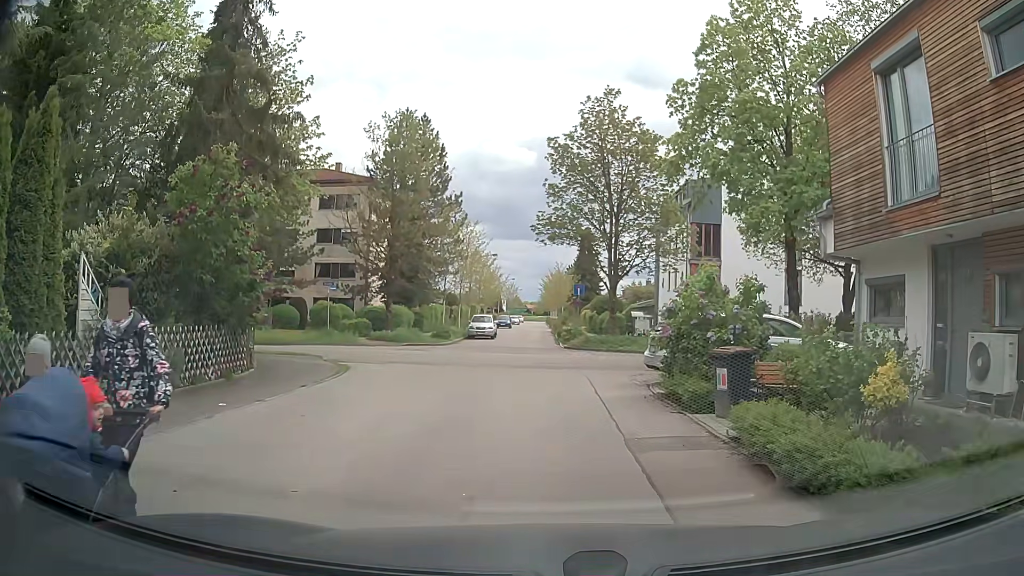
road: residential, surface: asphalt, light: Day
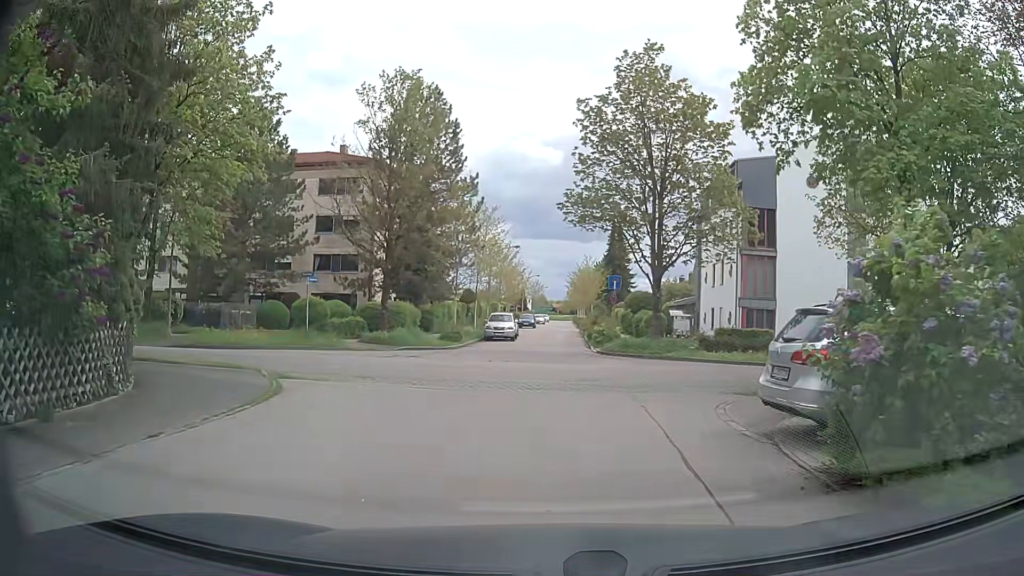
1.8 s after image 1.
(-0.1, +6.5) m; -2°
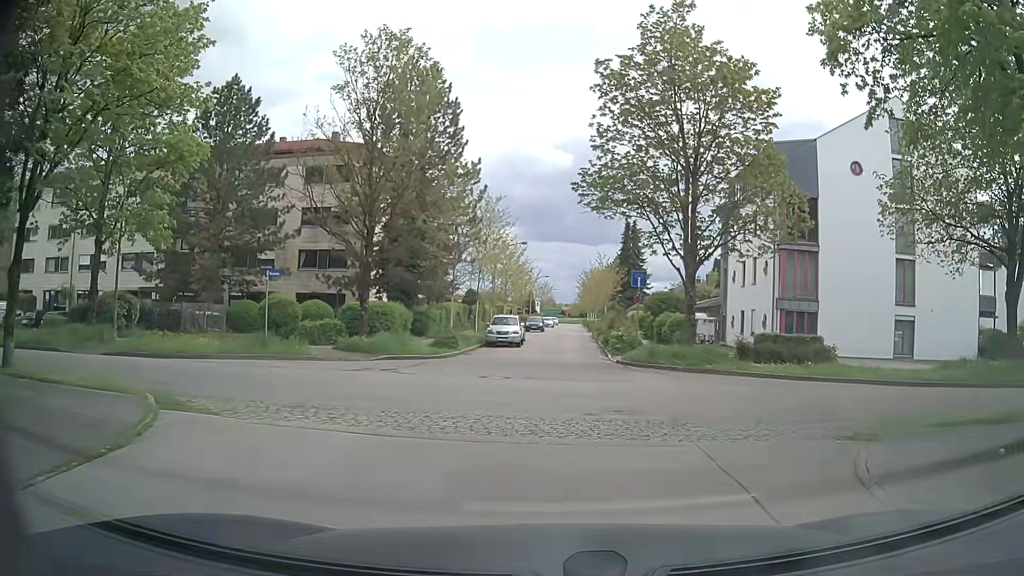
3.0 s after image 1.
(-0.1, +5.0) m; 0°
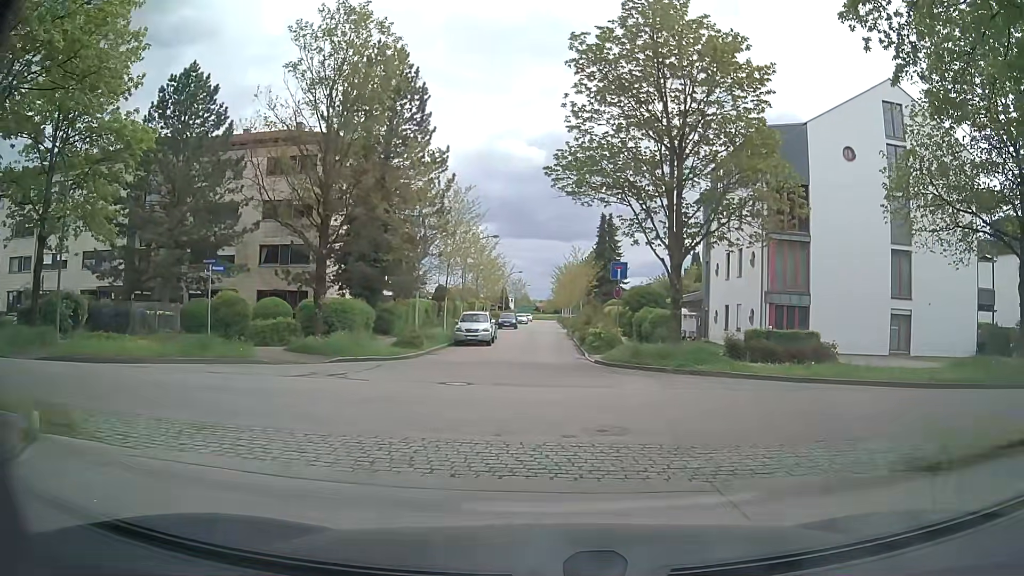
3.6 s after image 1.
(0.0, +2.2) m; +1°
